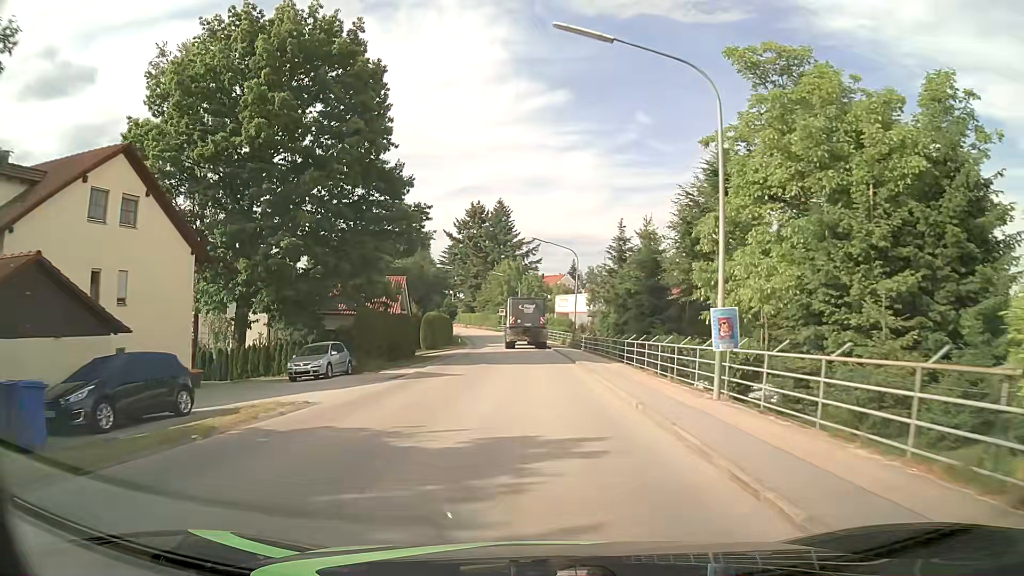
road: tertiary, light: Day
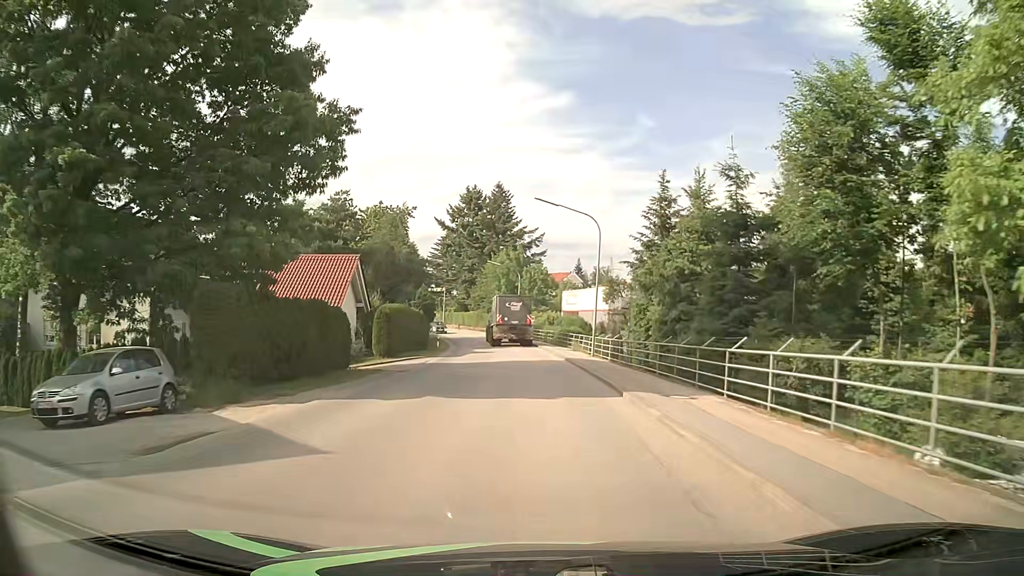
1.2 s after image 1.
(0.0, +15.3) m; 0°
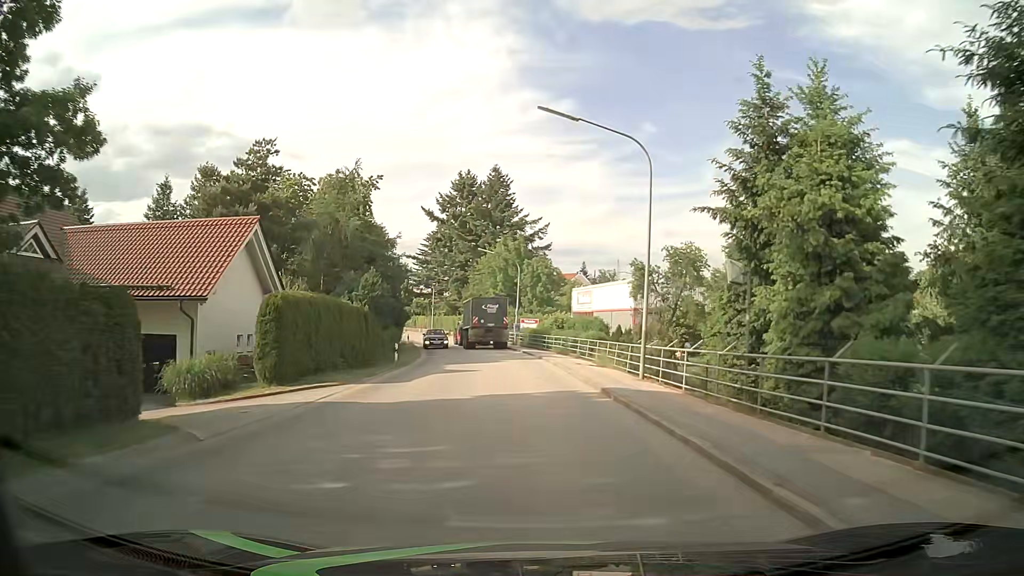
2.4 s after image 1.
(0.0, +15.2) m; -1°
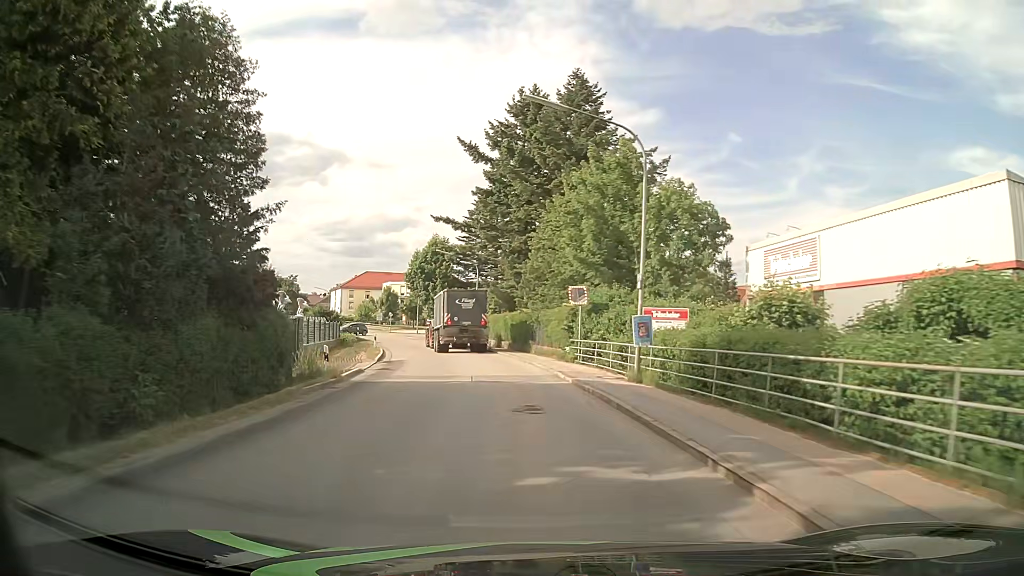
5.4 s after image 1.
(-1.5, +37.7) m; -7°
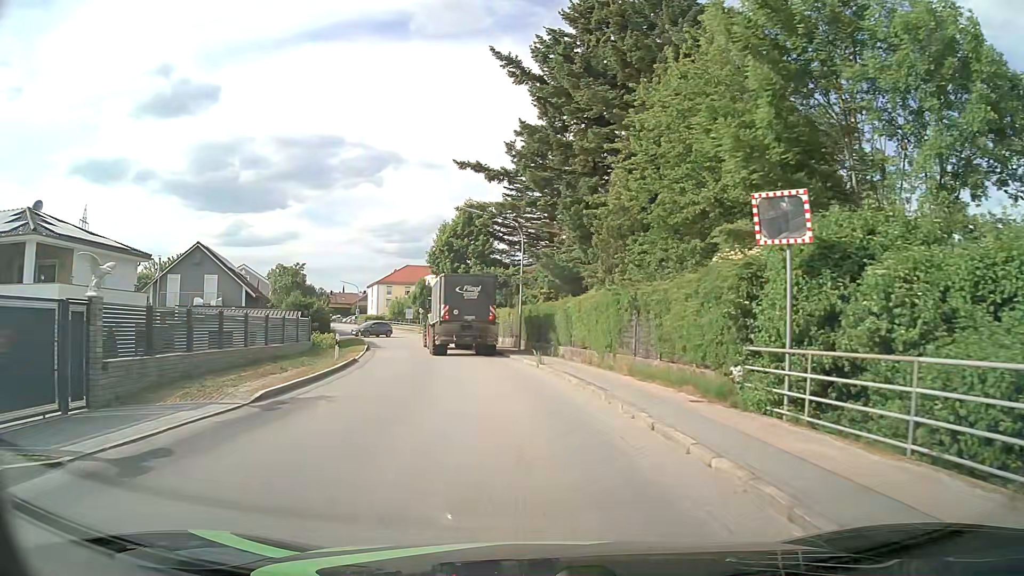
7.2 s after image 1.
(-0.7, +19.0) m; -5°
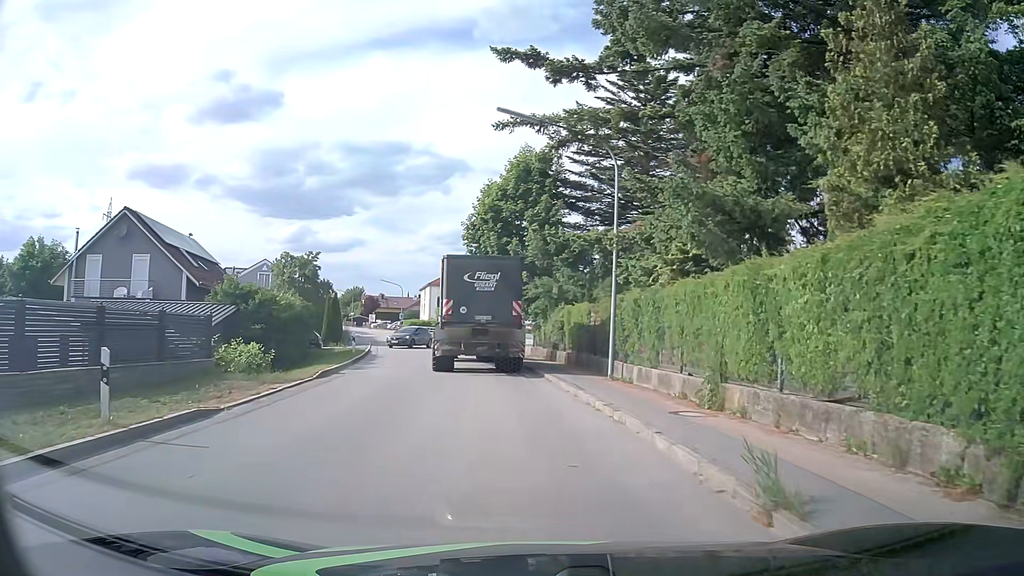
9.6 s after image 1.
(-0.8, +17.3) m; -7°
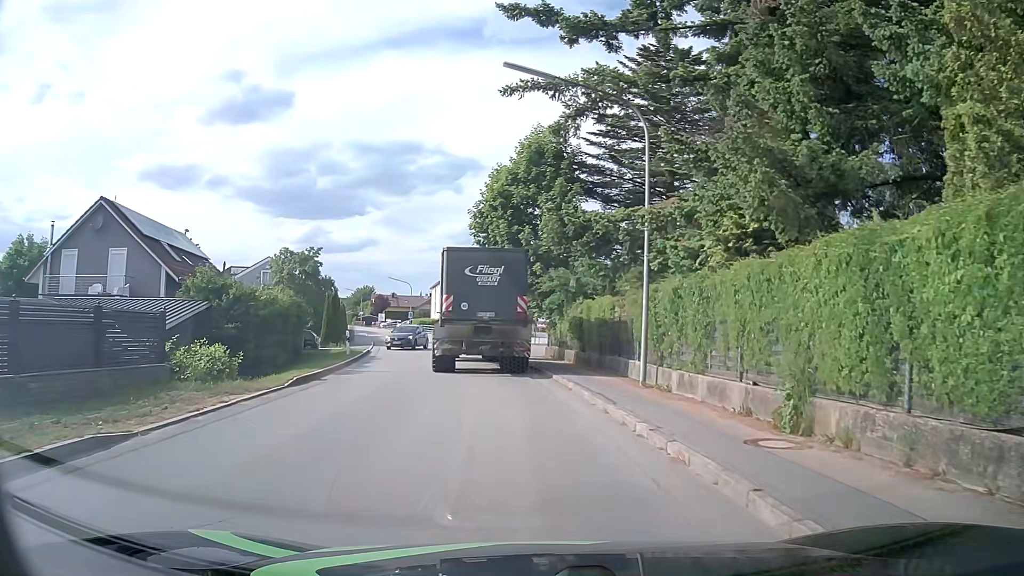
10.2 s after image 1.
(0.0, +3.3) m; 0°
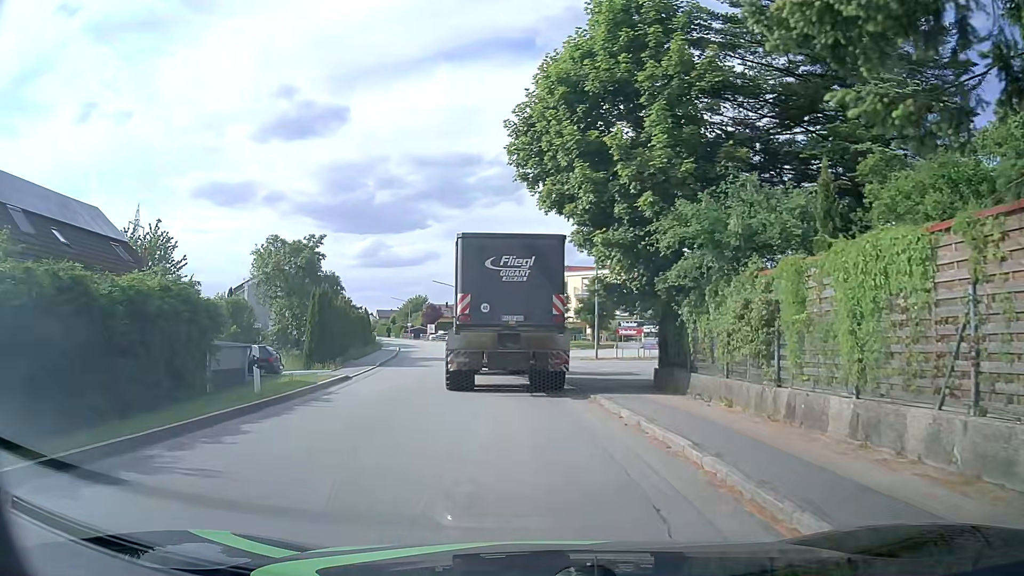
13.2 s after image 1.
(-0.9, +15.3) m; -4°
(-1, +10) (-2, +20) (-3, +30) (-5, +40) (-7, +50) (-9, +59) (-11, +69) (-14, +79) (-17, +88) (-20, +98) m
